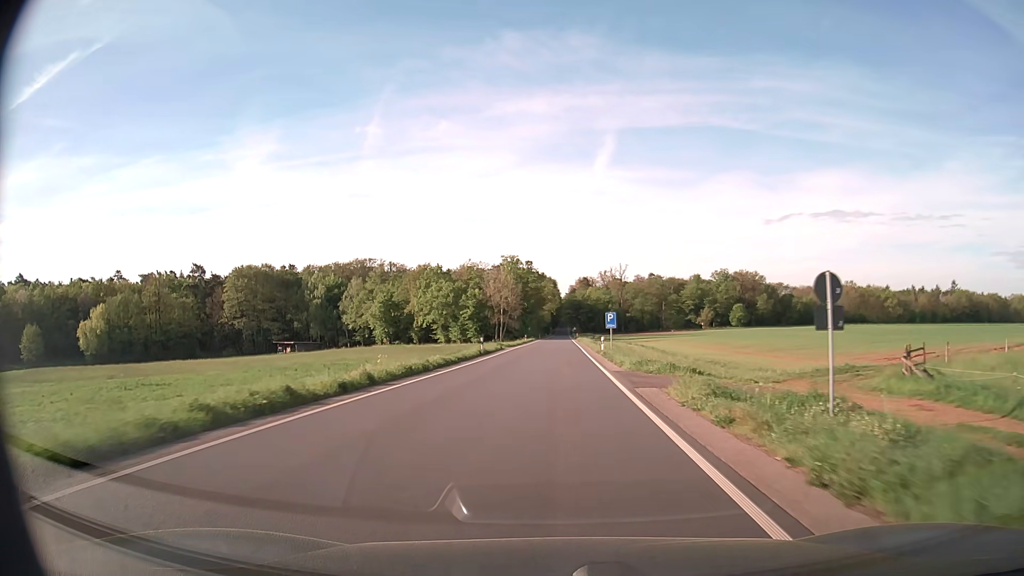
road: secondary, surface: asphalt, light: Day
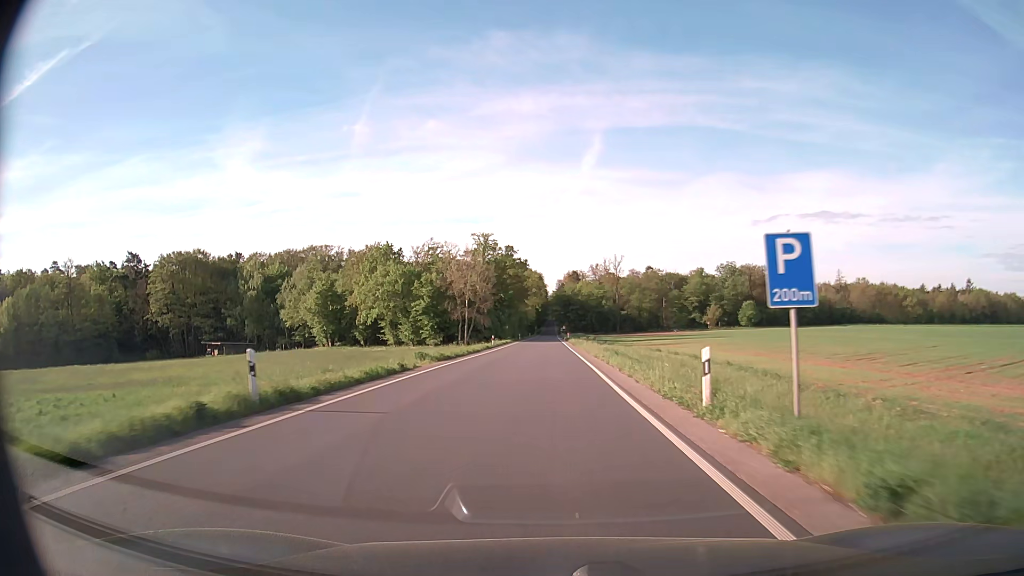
(+0.3, +32.5) m; +1°
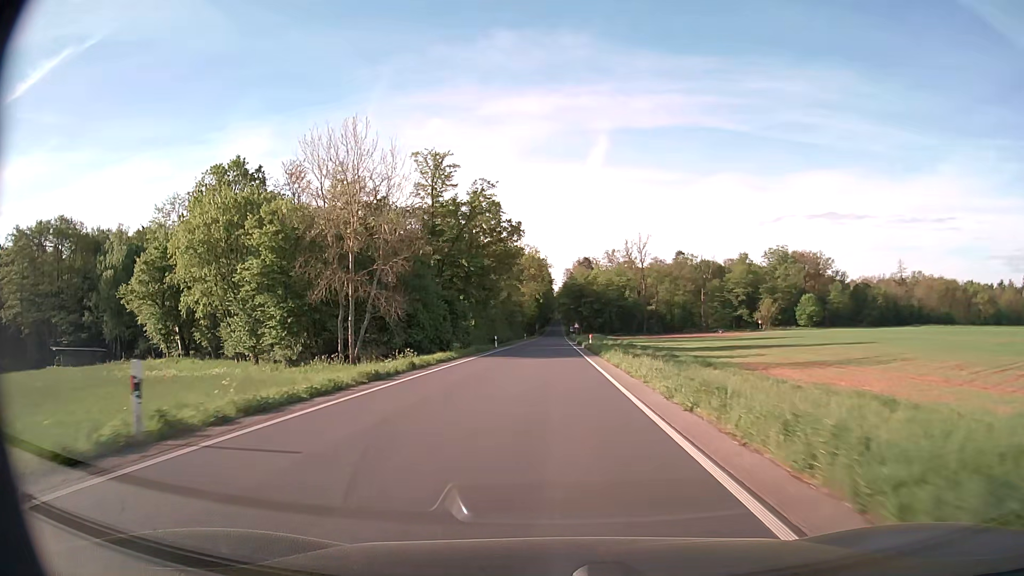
(-0.2, +54.0) m; 0°
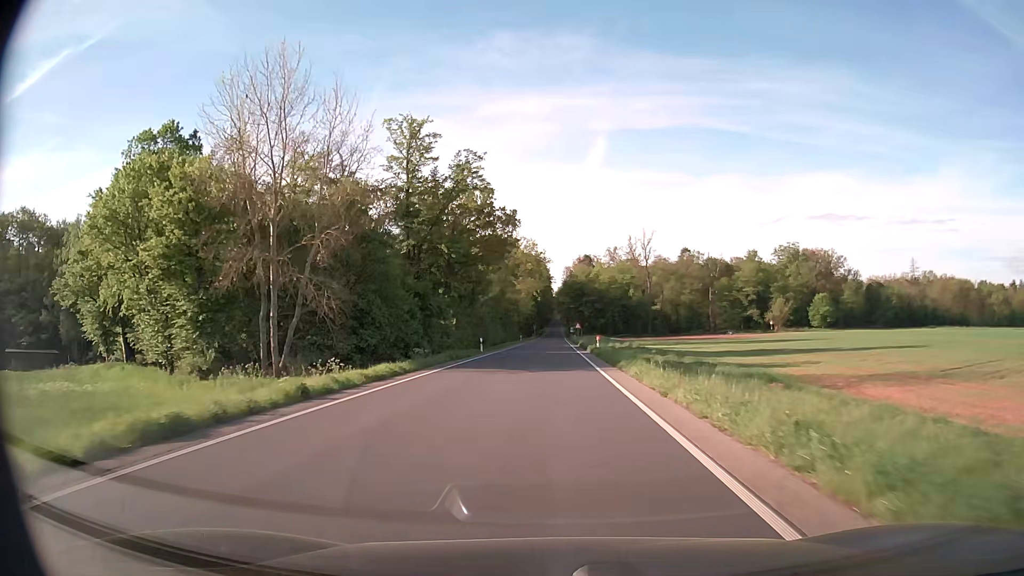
(0.0, +10.8) m; 0°
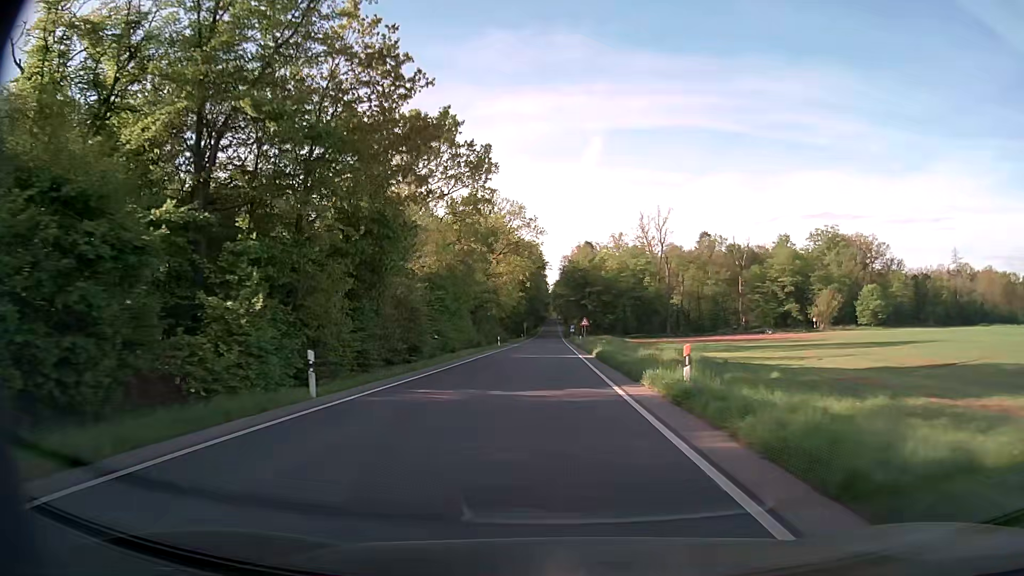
(+0.1, +32.4) m; 0°
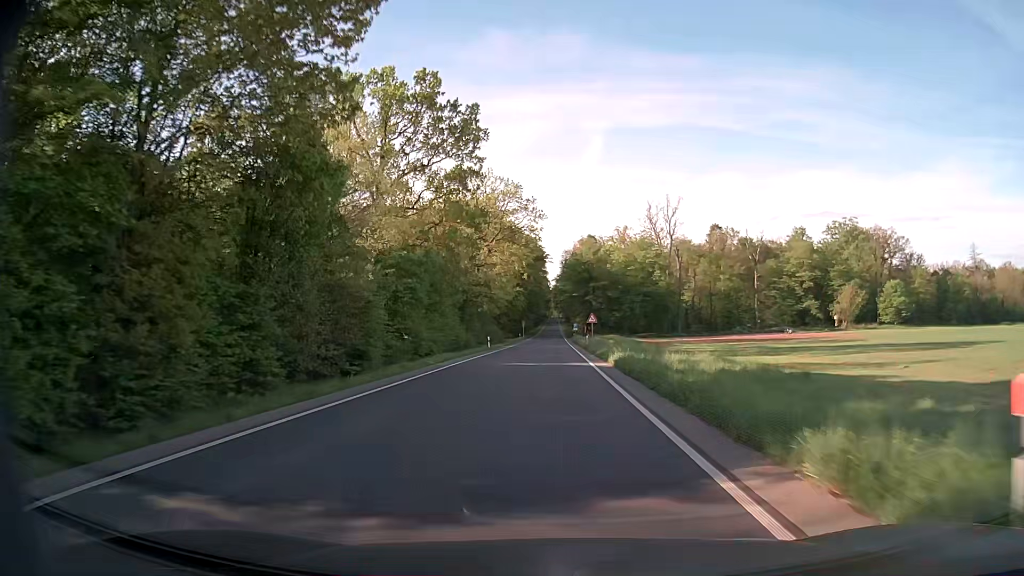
(0.0, +10.8) m; 0°
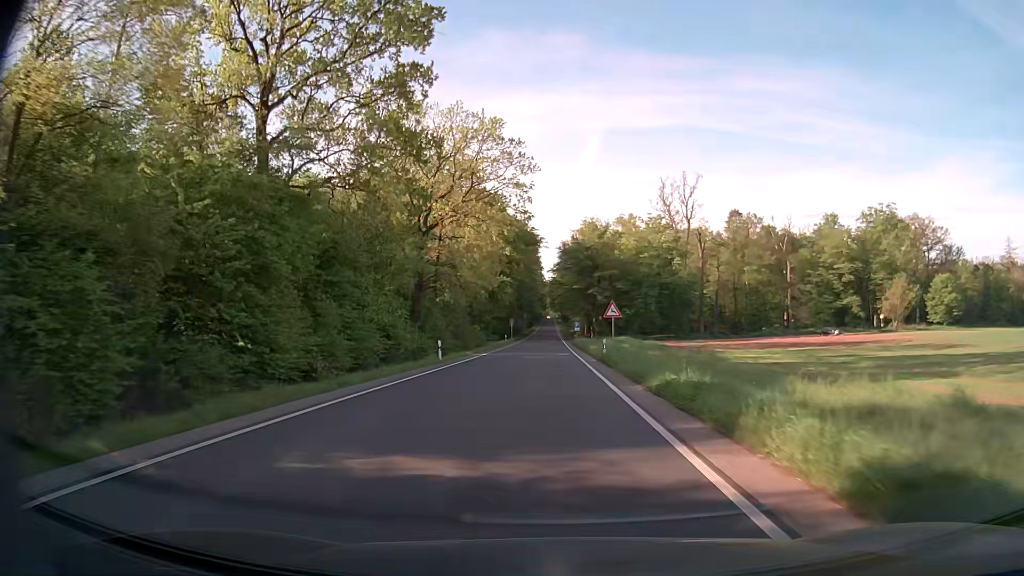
(0.0, +21.6) m; 0°
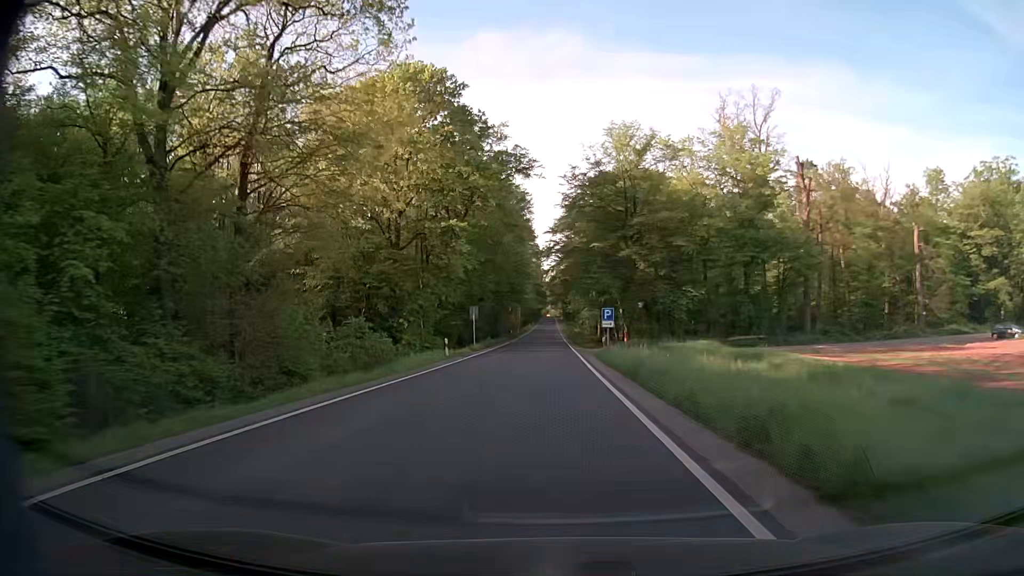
(-0.2, +43.2) m; 0°
(0, +10) (0, +20) (0, +30) (0, +40) (0, +50) (0, +60) (0, +70) (0, +80) (0, +90) (0, +100) m
